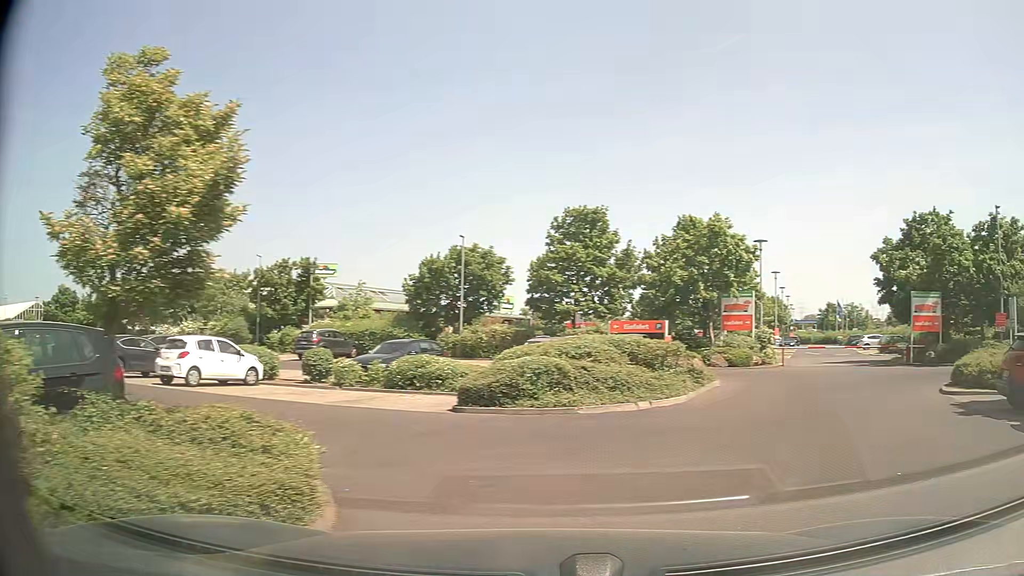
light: Day
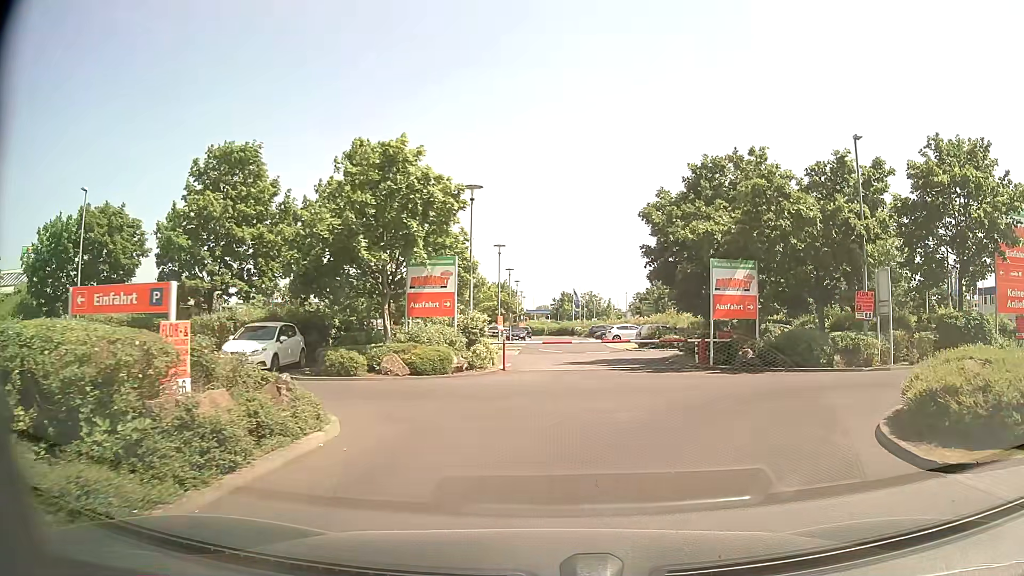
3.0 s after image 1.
(+3.7, +11.1) m; +24°
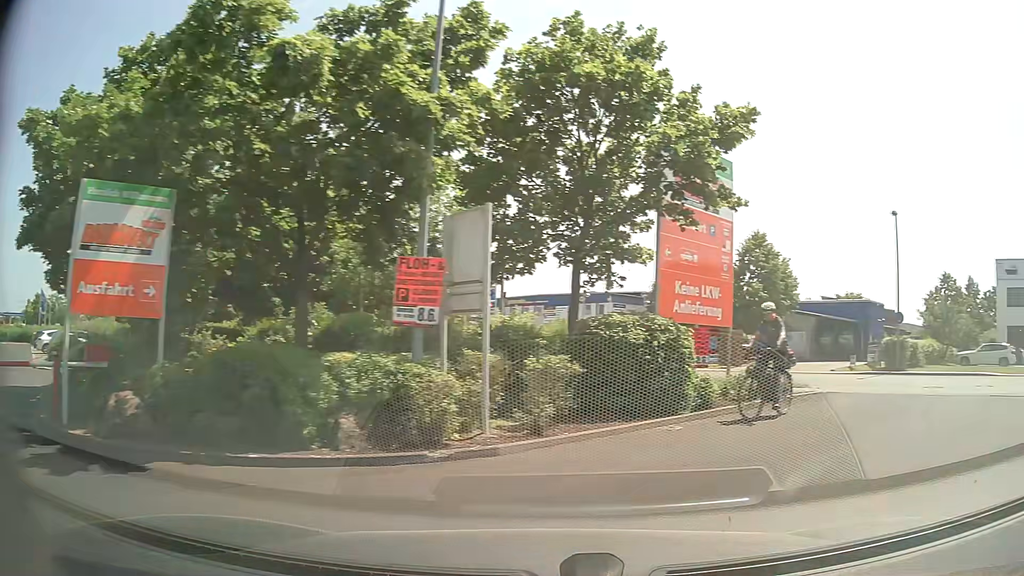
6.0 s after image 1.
(+3.2, +11.9) m; +45°
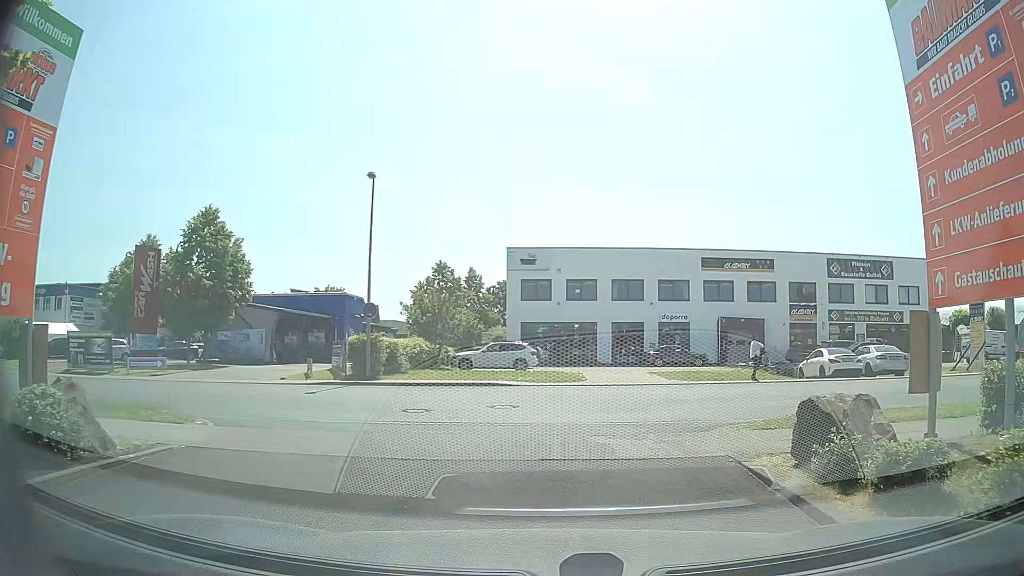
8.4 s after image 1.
(+3.4, +7.1) m; +42°
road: service
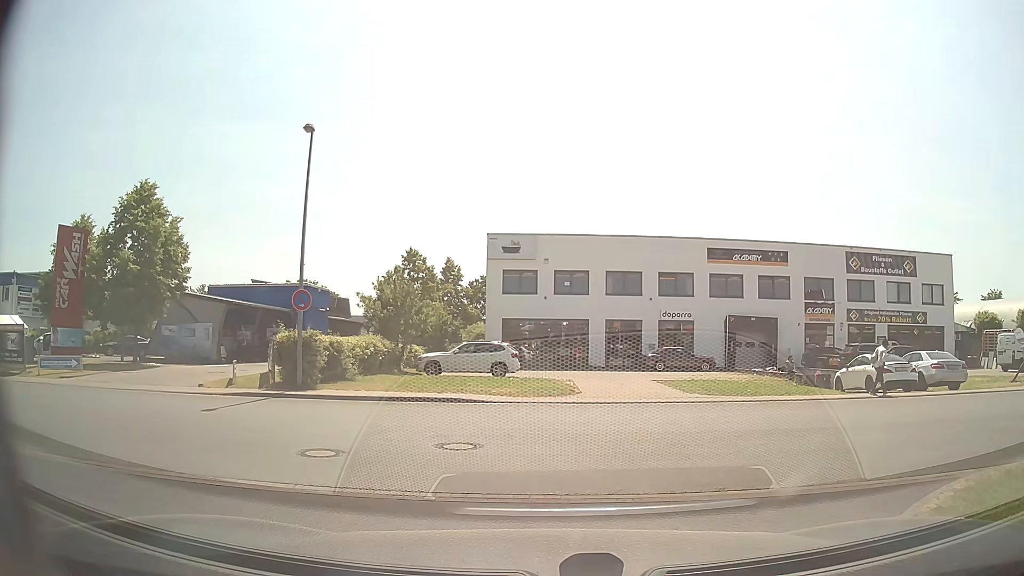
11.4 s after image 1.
(+0.2, +5.5) m; +1°
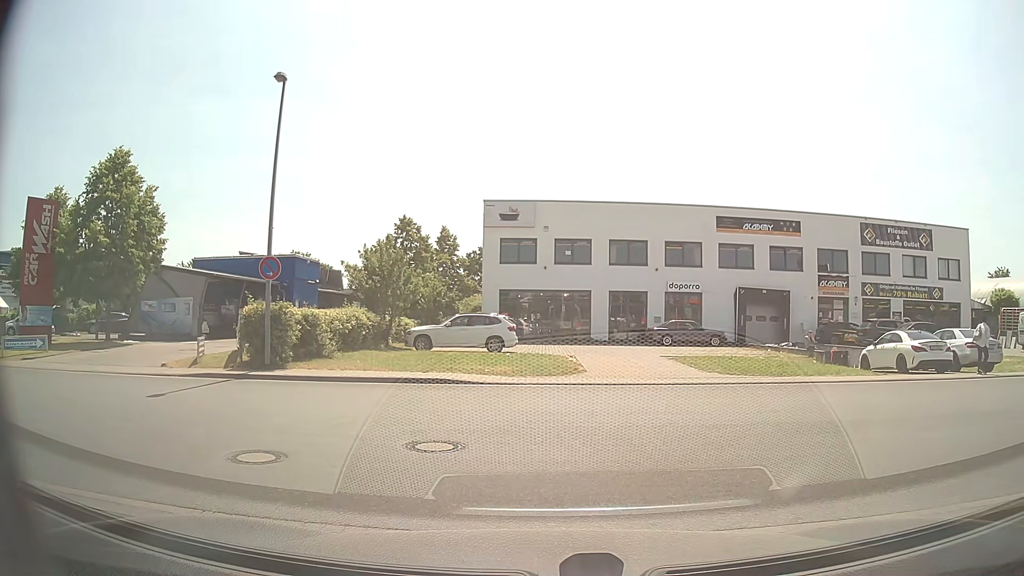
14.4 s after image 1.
(0.0, +2.3) m; 0°
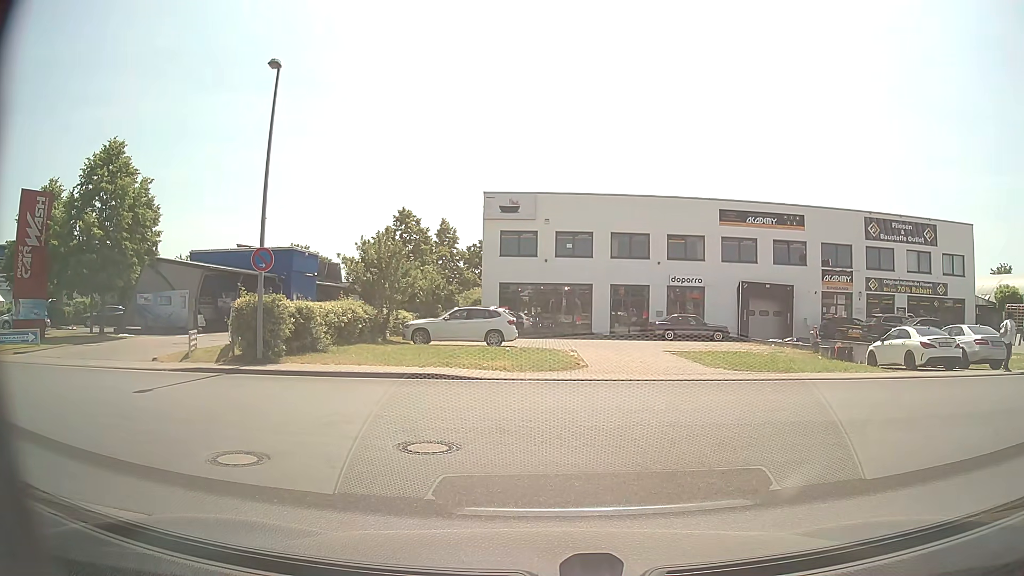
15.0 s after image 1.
(0.0, +0.5) m; 0°
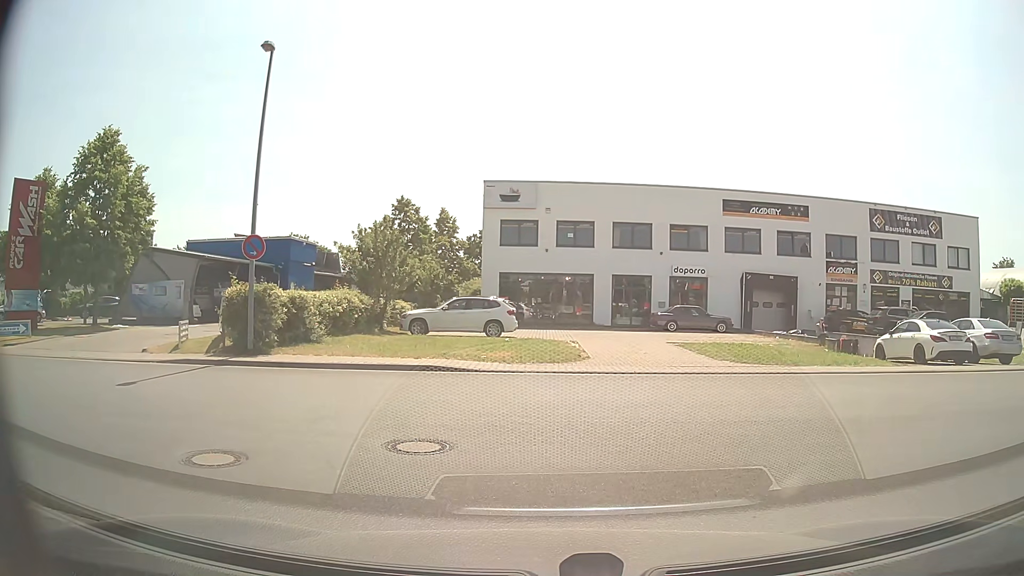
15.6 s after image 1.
(0.0, +0.6) m; 0°
